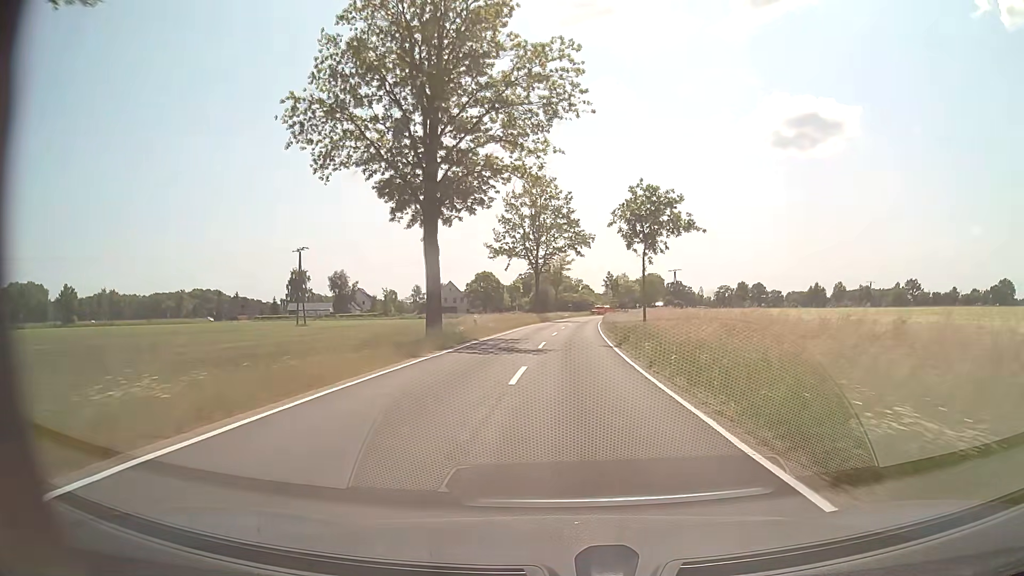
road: tertiary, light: Day
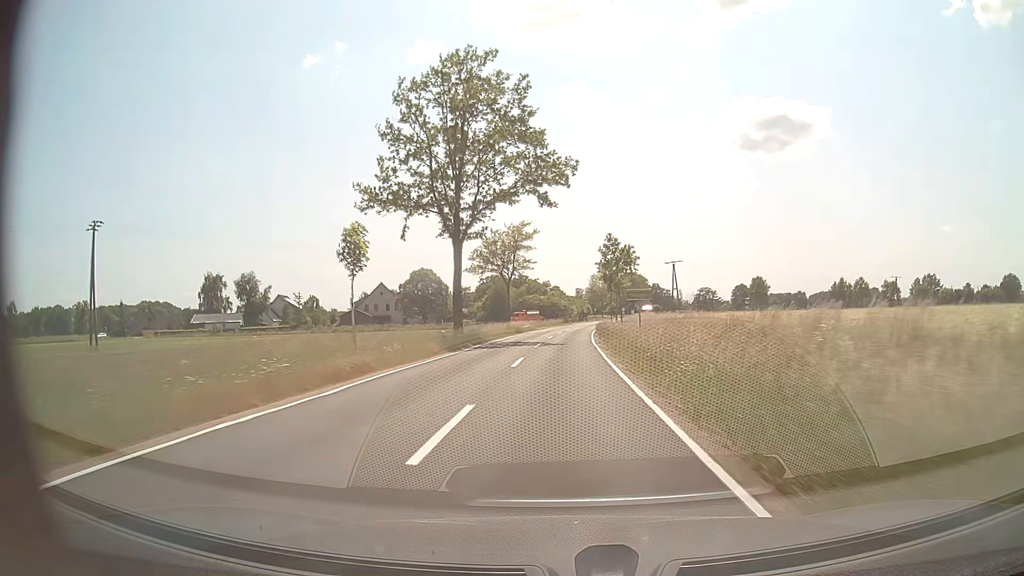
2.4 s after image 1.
(+1.1, +42.4) m; +2°
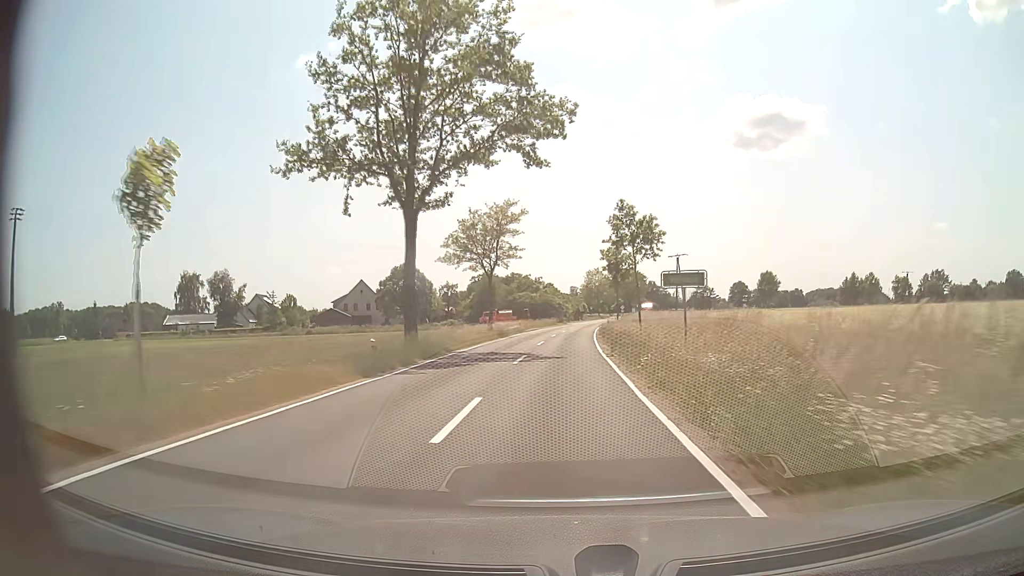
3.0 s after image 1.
(+0.1, +10.8) m; +1°
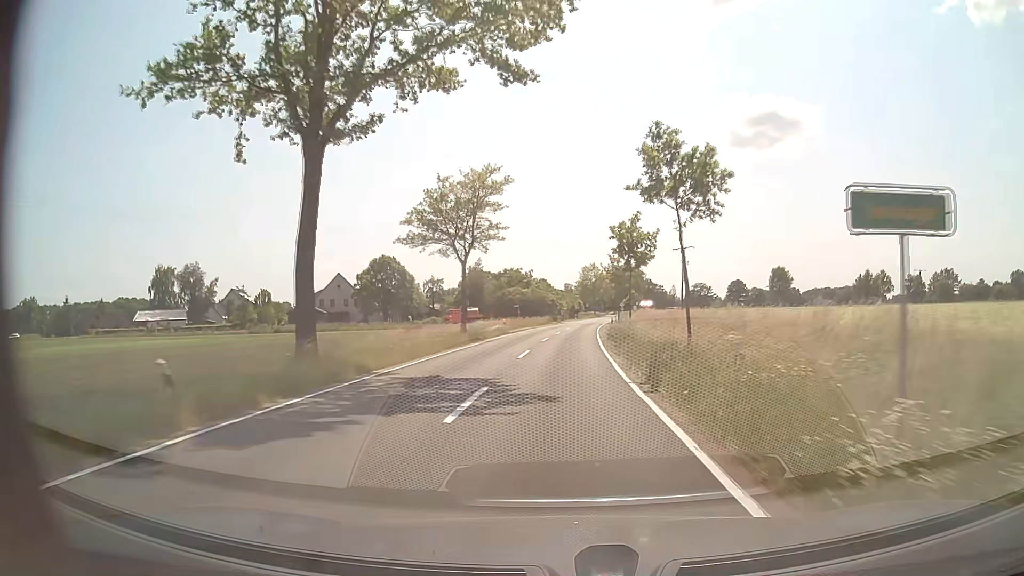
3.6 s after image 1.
(+0.1, +10.9) m; +1°
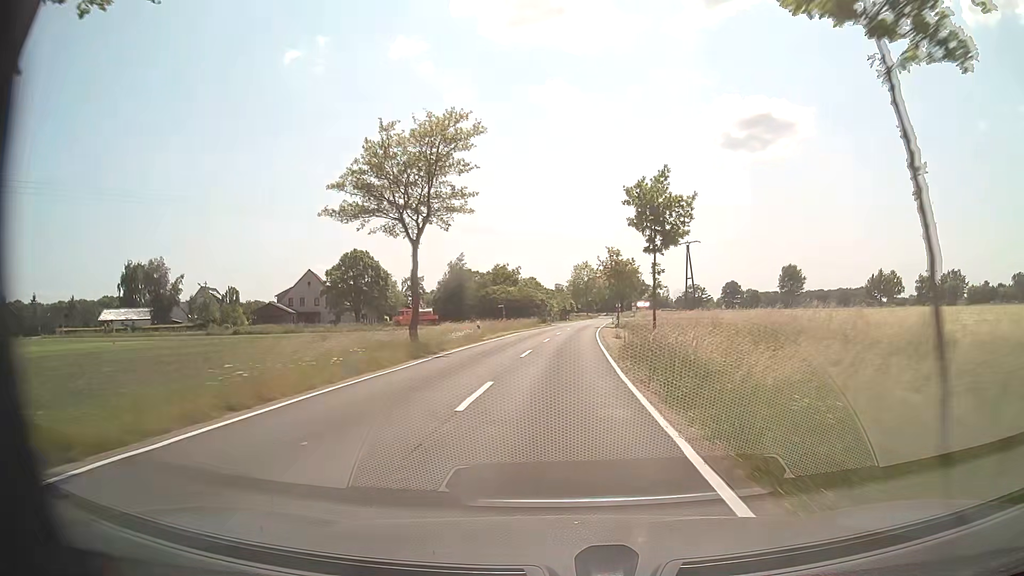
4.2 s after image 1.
(0.0, +11.0) m; +1°
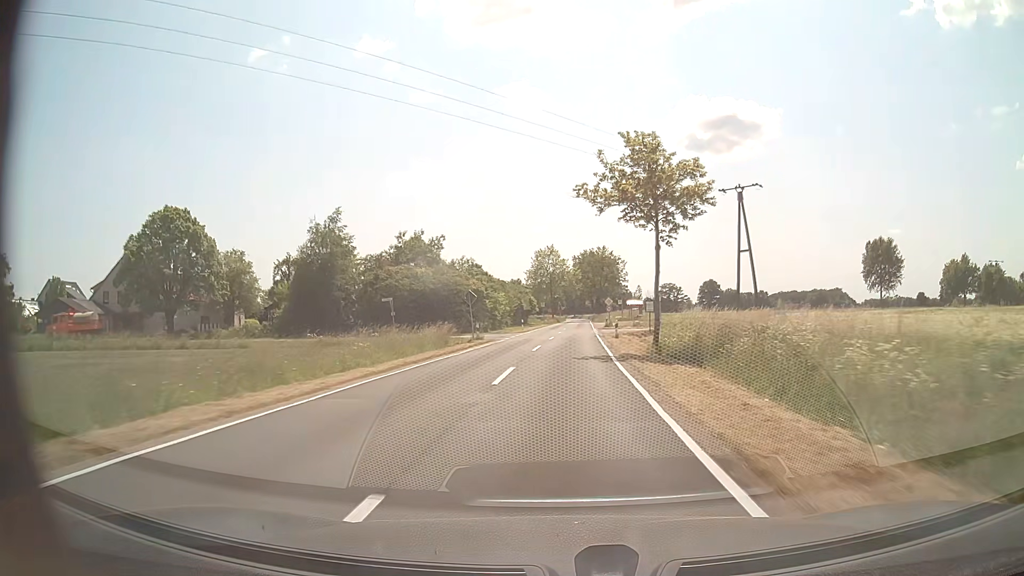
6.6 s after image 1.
(+1.2, +44.4) m; +3°
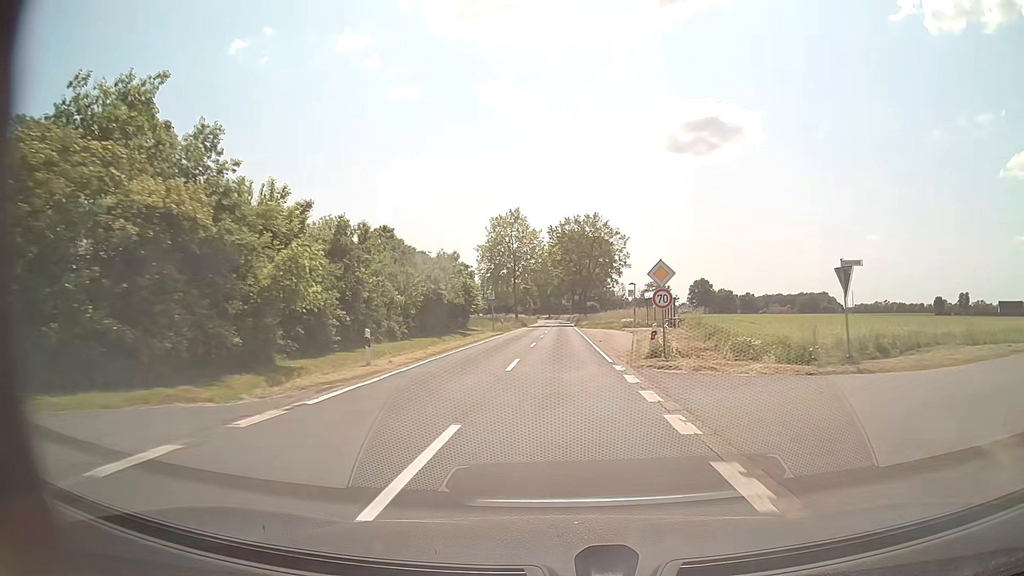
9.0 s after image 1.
(+1.1, +44.8) m; +2°
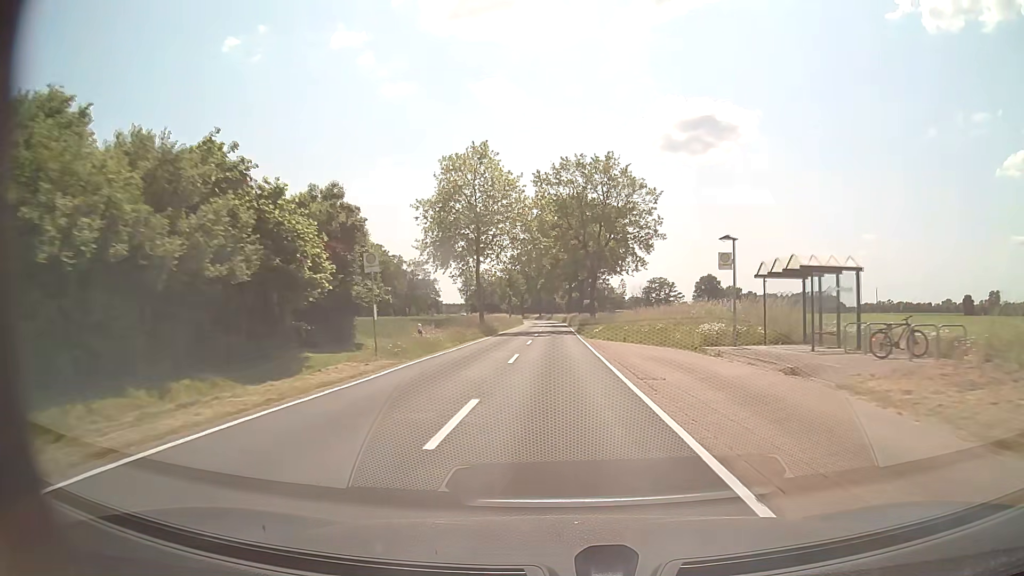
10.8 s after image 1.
(+0.2, +33.8) m; 0°
(0, +10) (0, +20) (0, +30) (0, +40) (0, +50) (0, +60) (0, +70) (0, +80) (0, +90) (0, +100) m
